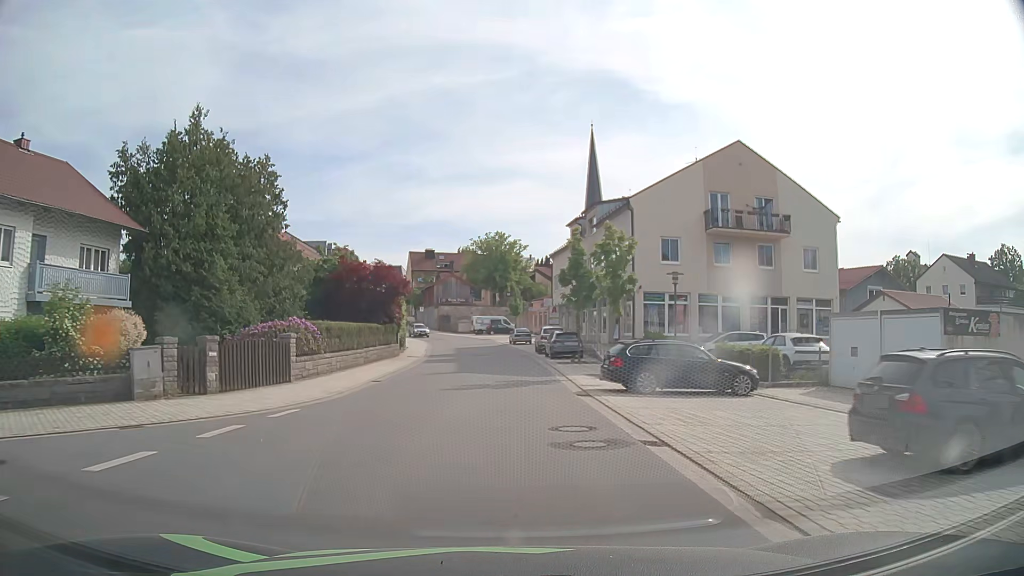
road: tertiary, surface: asphalt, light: Day
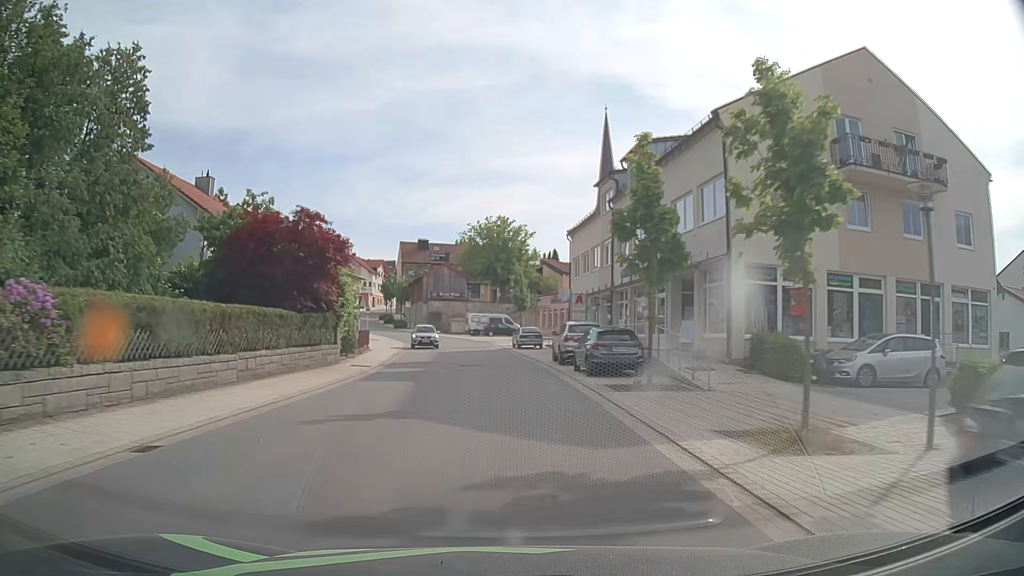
(+0.1, +15.4) m; 0°
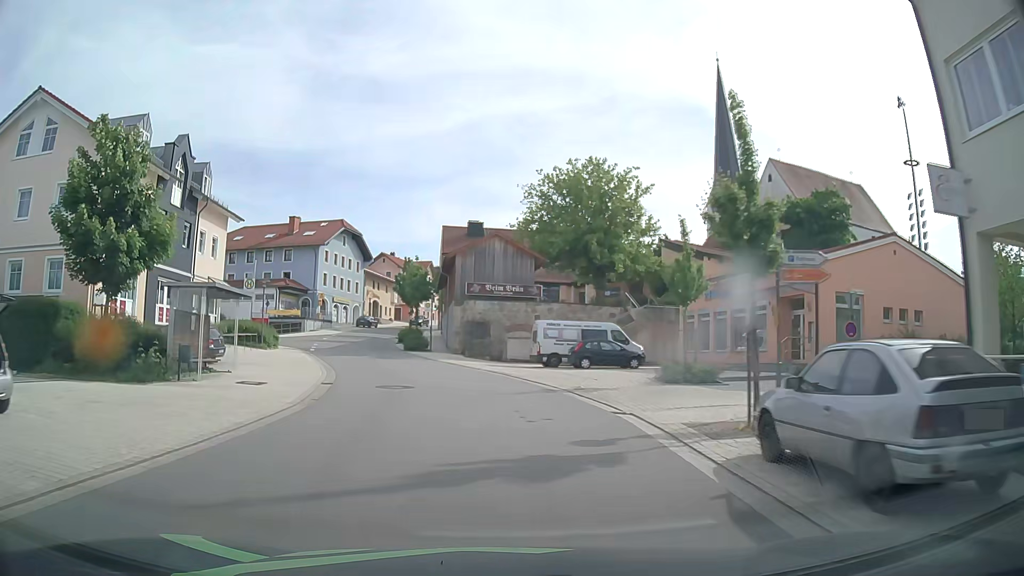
(-1.5, +37.9) m; -6°
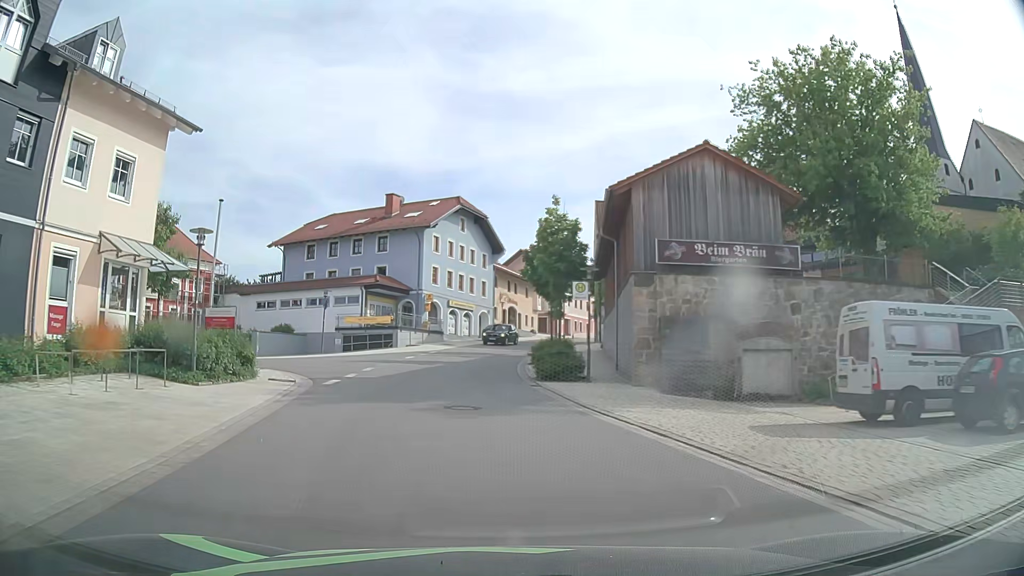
(-2.3, +22.5) m; -13°
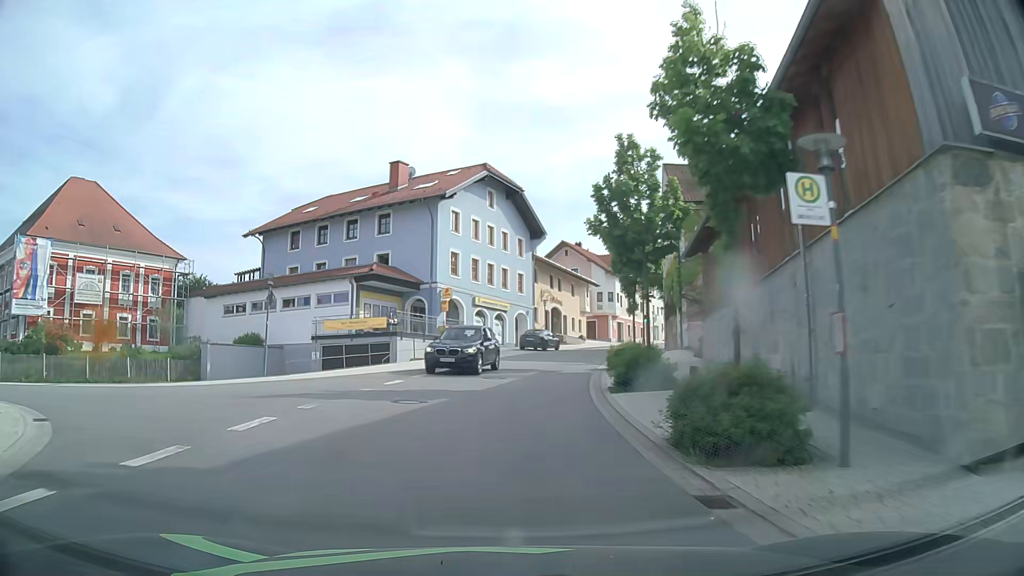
(-0.7, +15.0) m; -4°
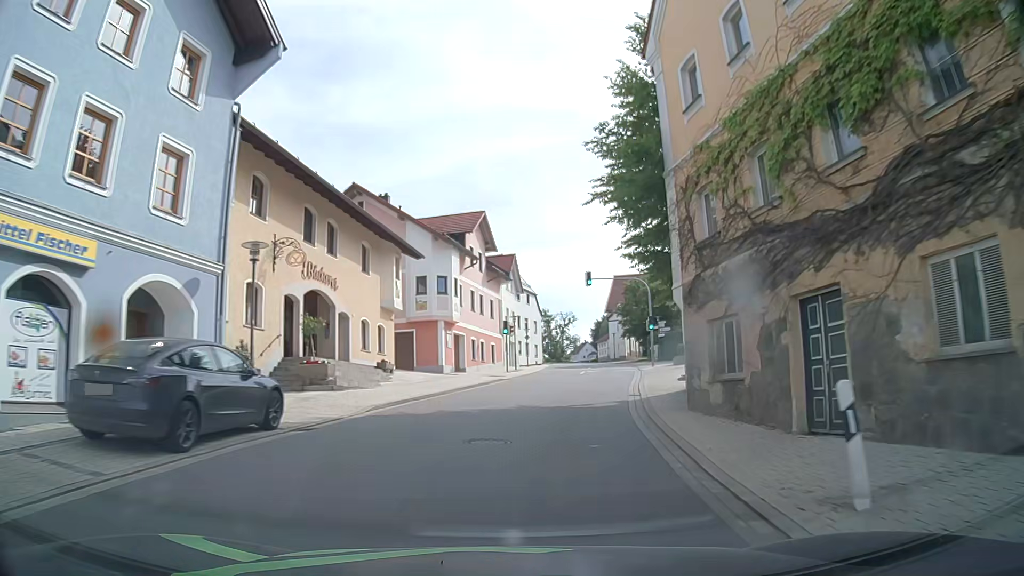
(+3.9, +37.2) m; +15°
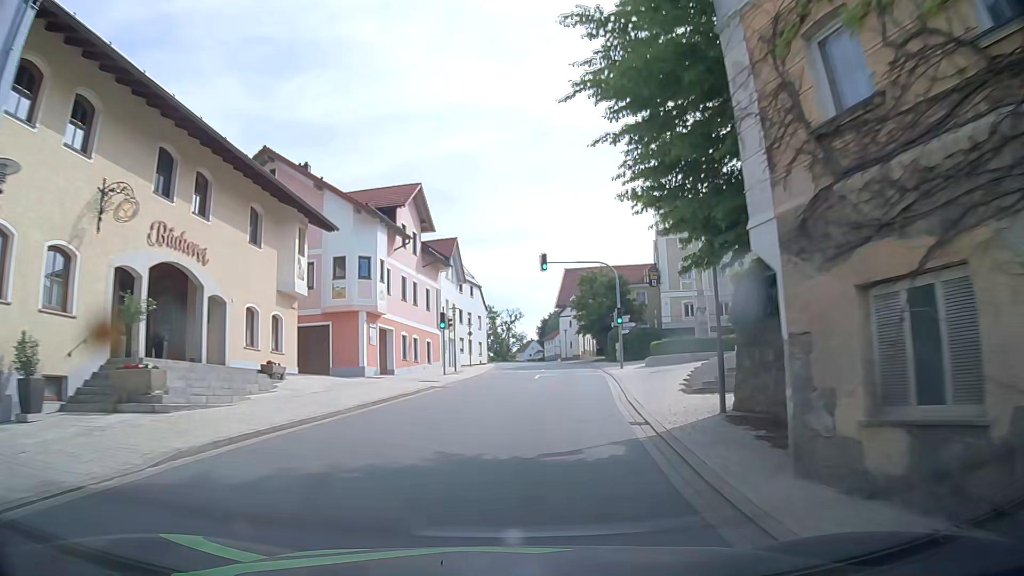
(+0.3, +7.5) m; +4°
(+1, +10) (+2, +20) (+3, +30) (+4, +40) (+5, +50) (+6, +60) (+6, +70) (+6, +80) (+6, +90) (+7, +100) m
